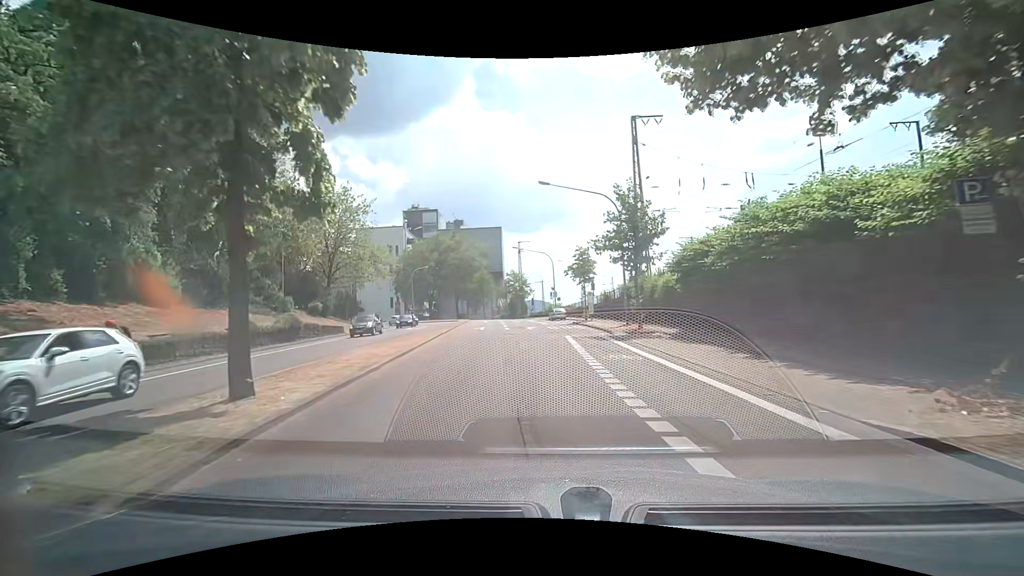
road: secondary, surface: asphalt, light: Day
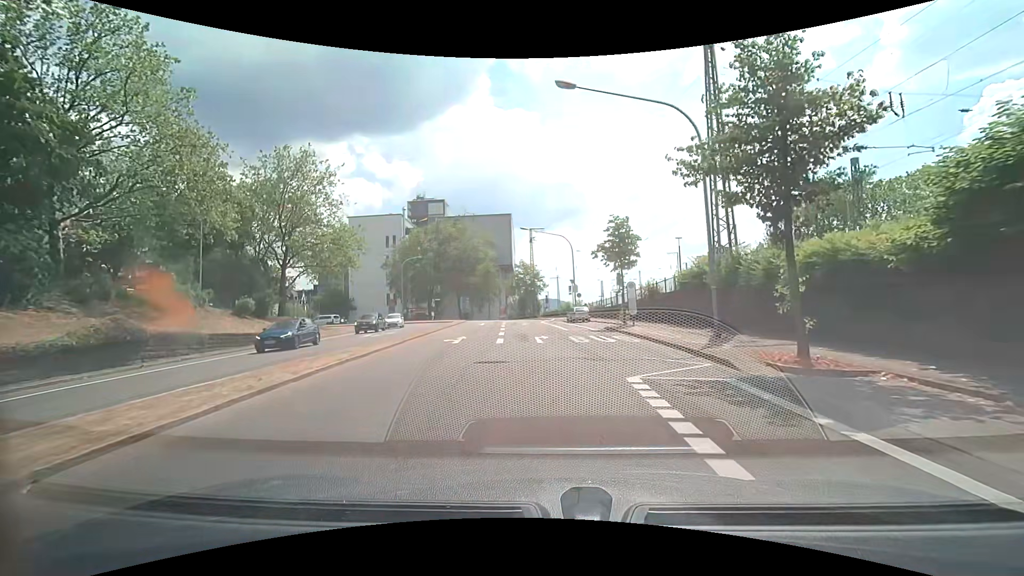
(-0.3, +14.9) m; -2°
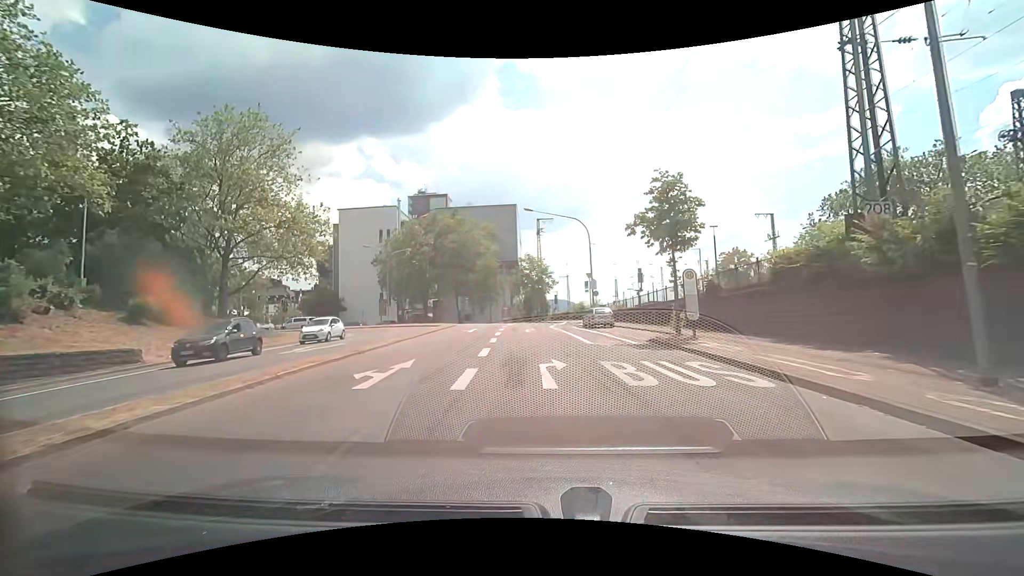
(-0.1, +10.7) m; -1°
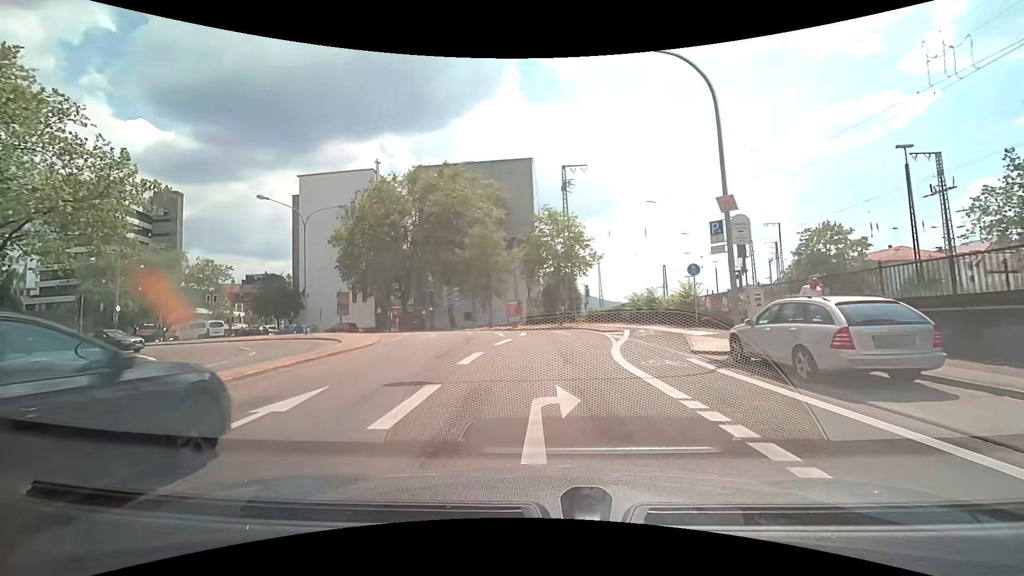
(-0.5, +26.7) m; -3°
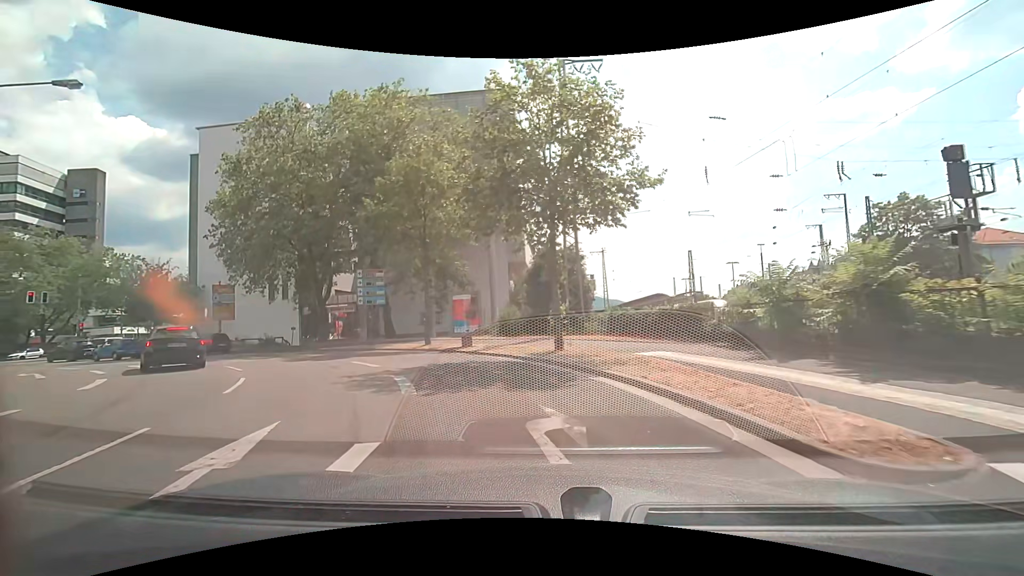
(+0.7, +21.3) m; 0°
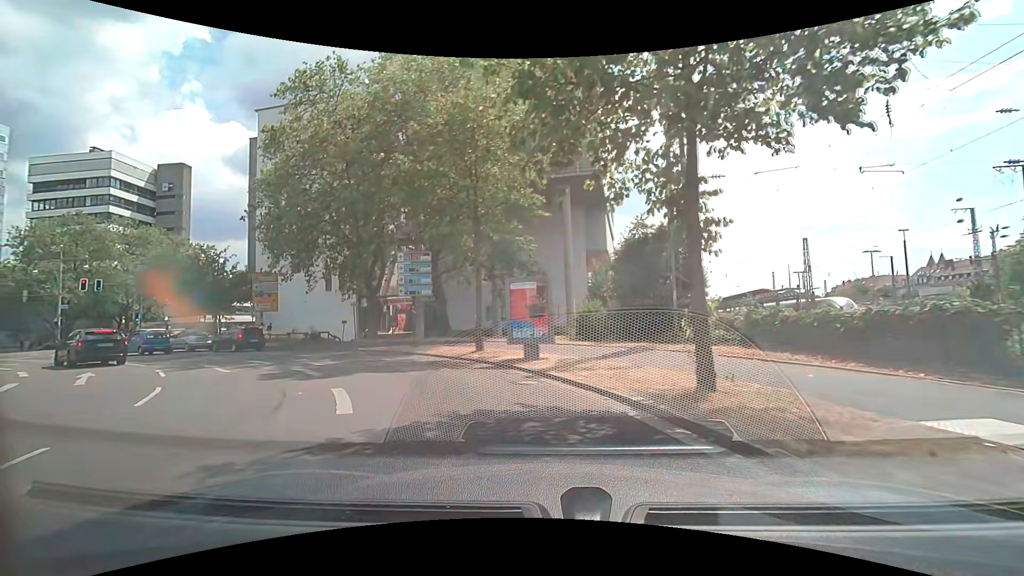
(-0.5, +7.1) m; -8°
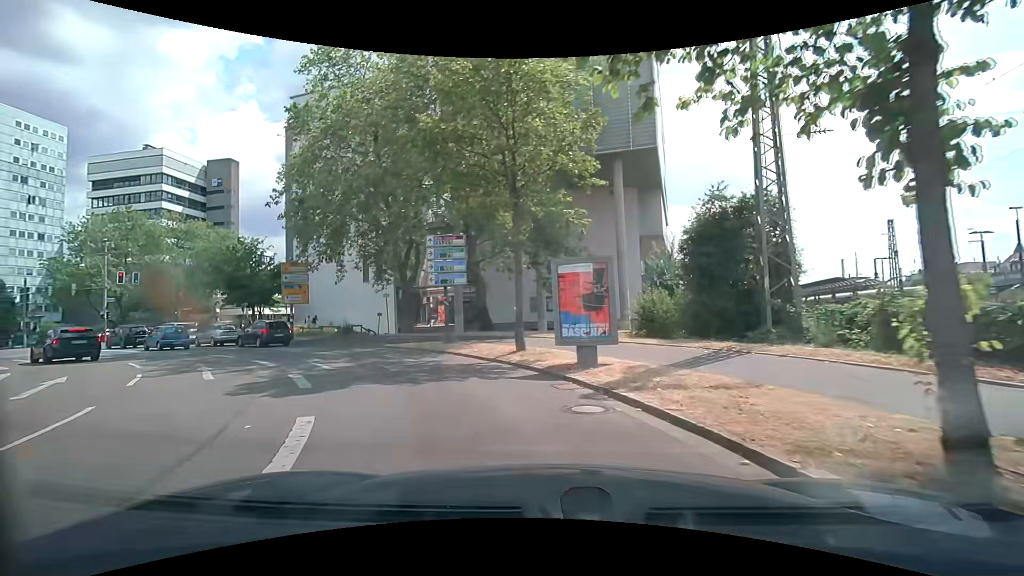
(-0.1, +3.4) m; -5°
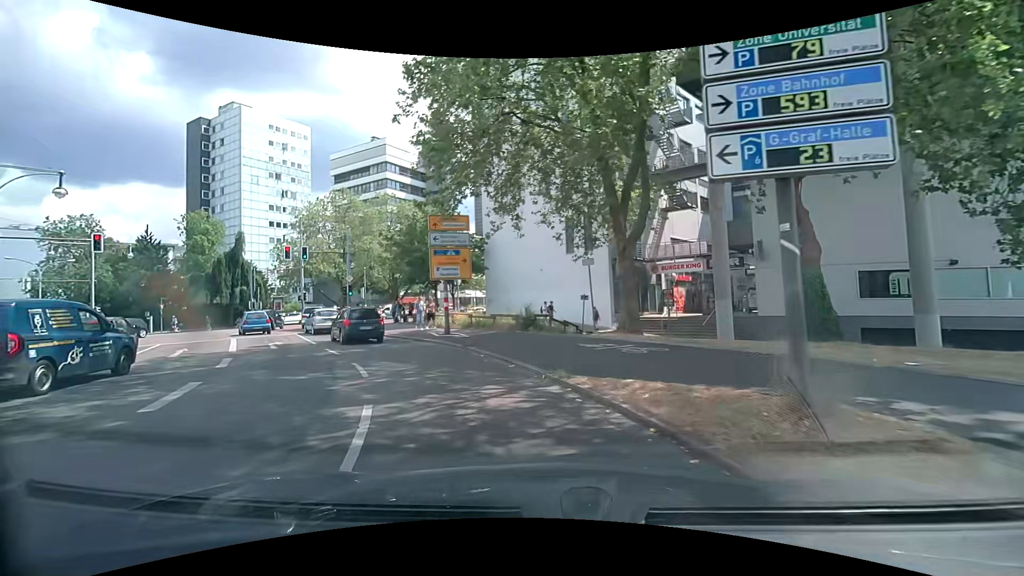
(-3.5, +15.1) m; -25°
